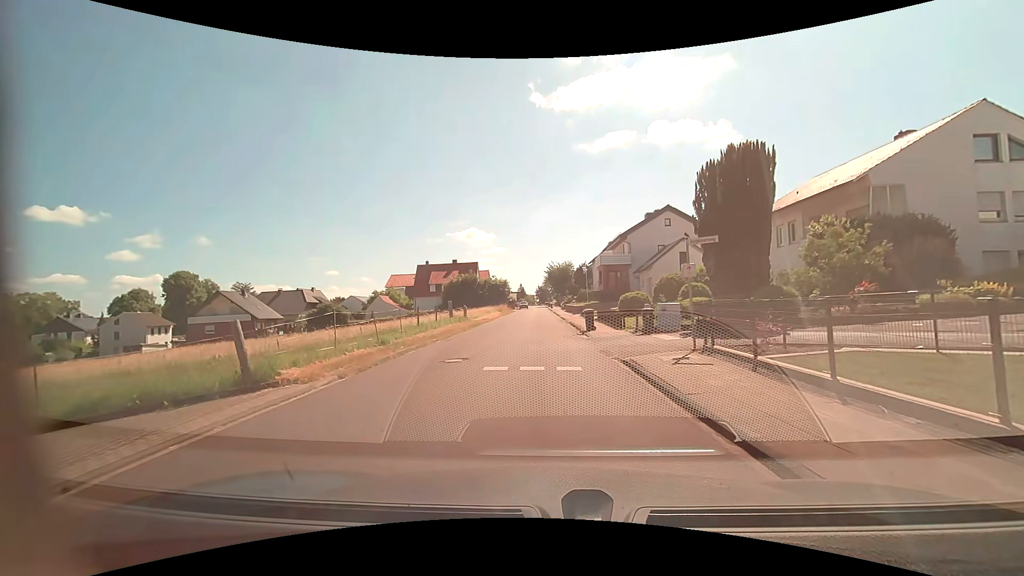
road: residential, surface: asphalt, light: Day
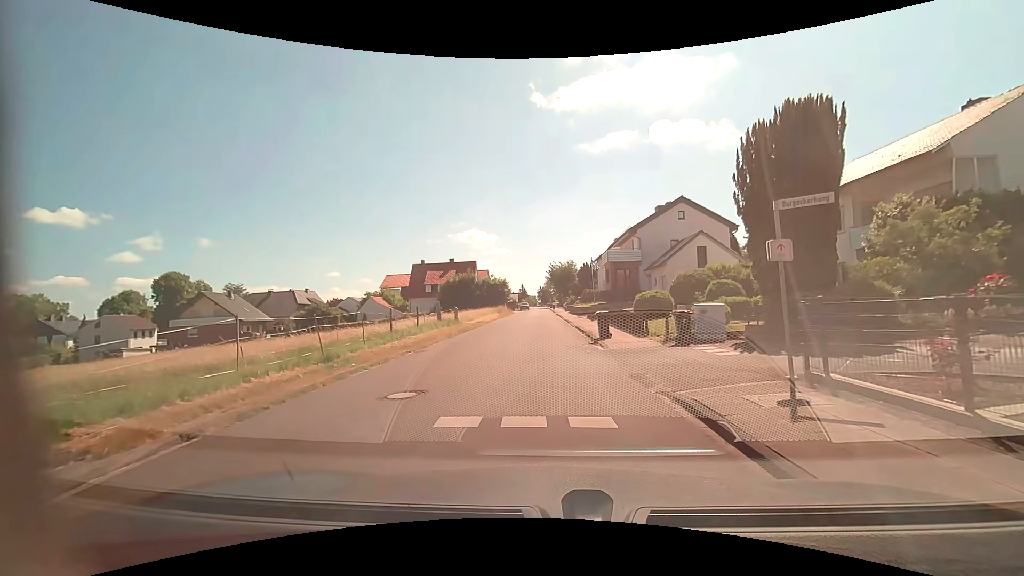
(0.0, +4.6) m; -1°
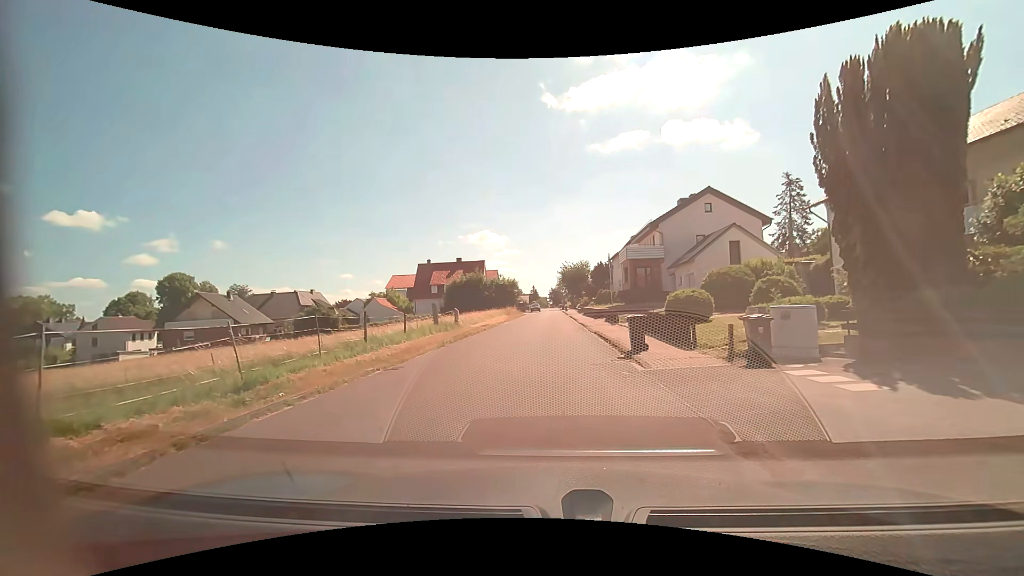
(0.0, +4.1) m; -1°
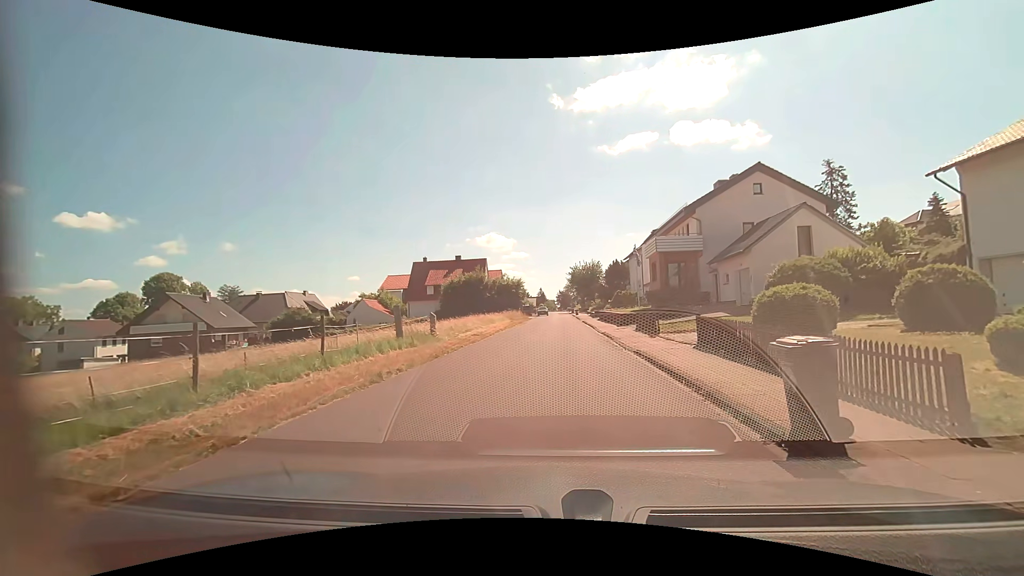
(-0.1, +8.2) m; -1°
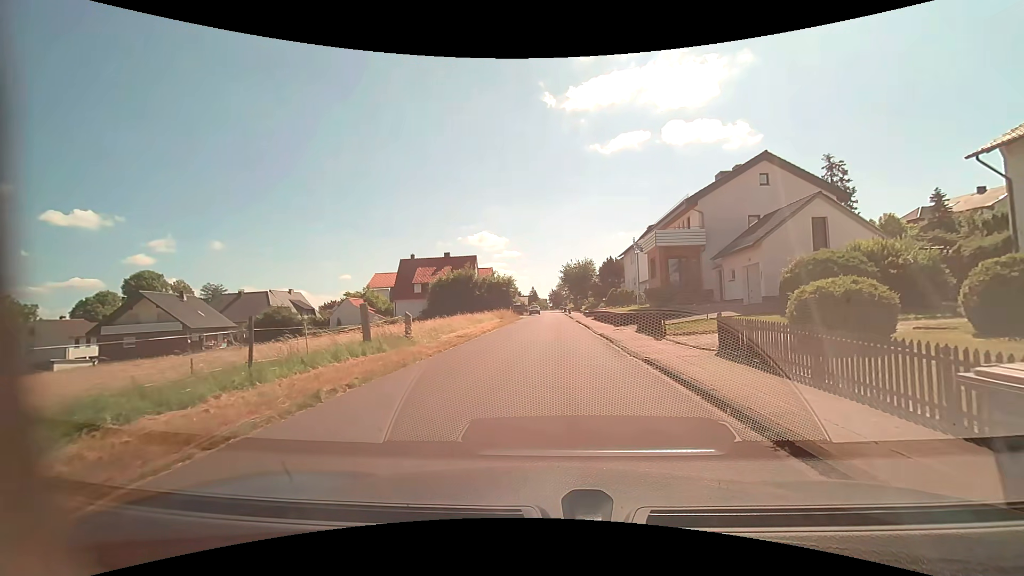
(0.0, +2.6) m; +1°
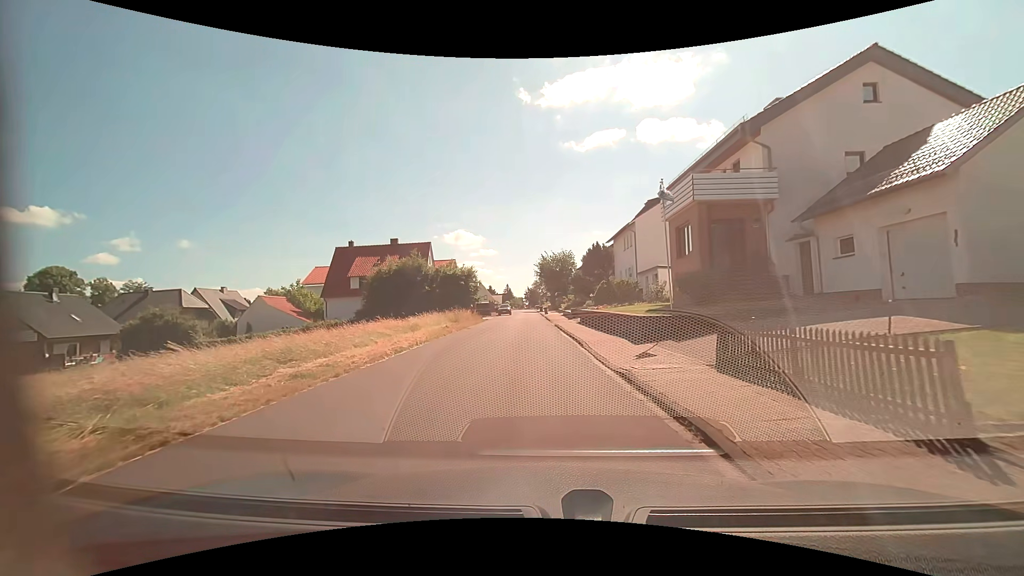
(+0.7, +14.0) m; +3°
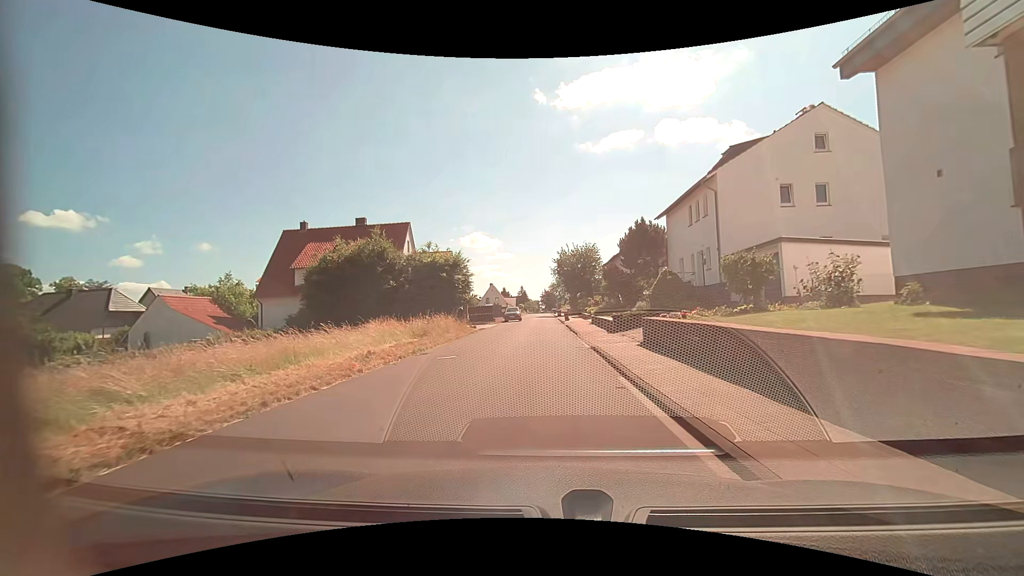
(-0.3, +15.9) m; -2°
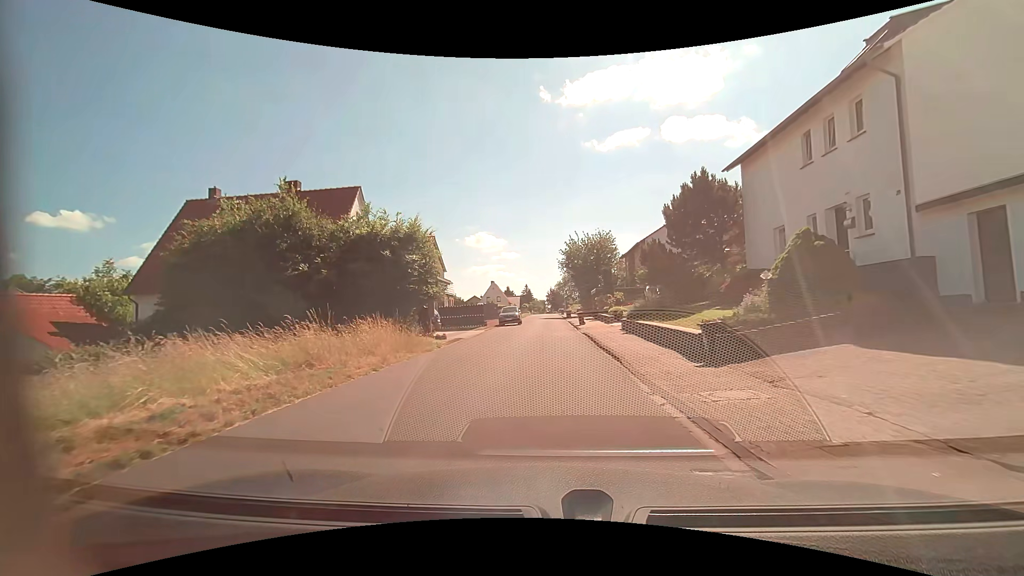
(-0.1, +12.8) m; -1°
(0, +10) (0, +20) (0, +30) (+1, +40) (+1, +50) (+1, +60) (+1, +70) (+1, +80) (+1, +90) (+1, +100) m
